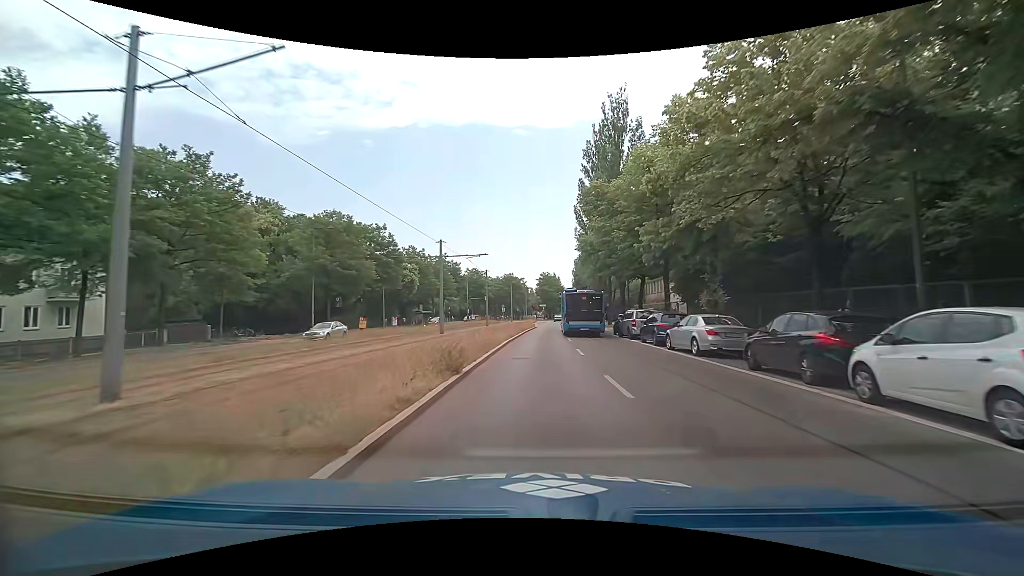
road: secondary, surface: asphalt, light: Day
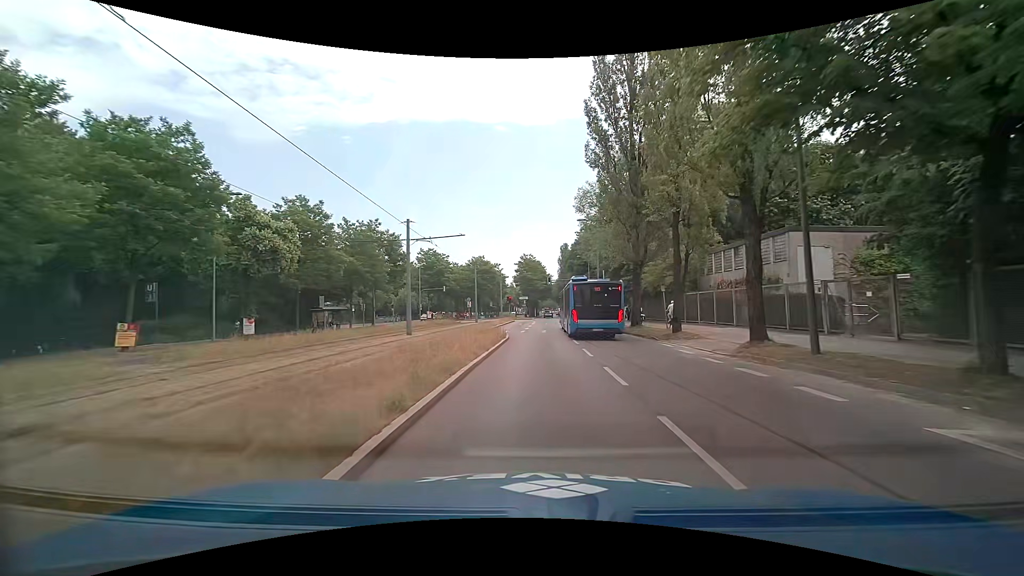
(+0.7, +32.1) m; +2°
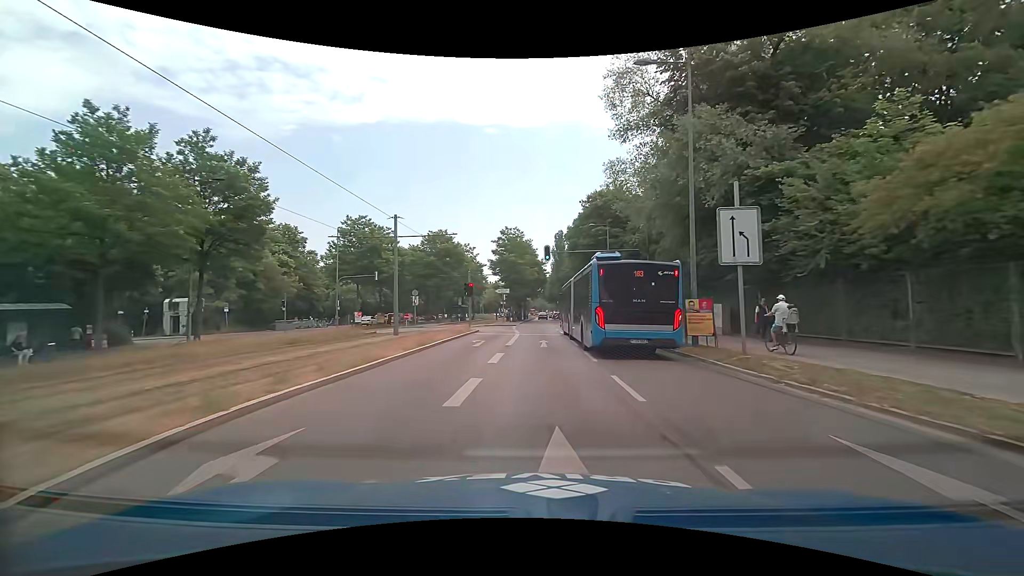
(+0.5, +31.5) m; +2°
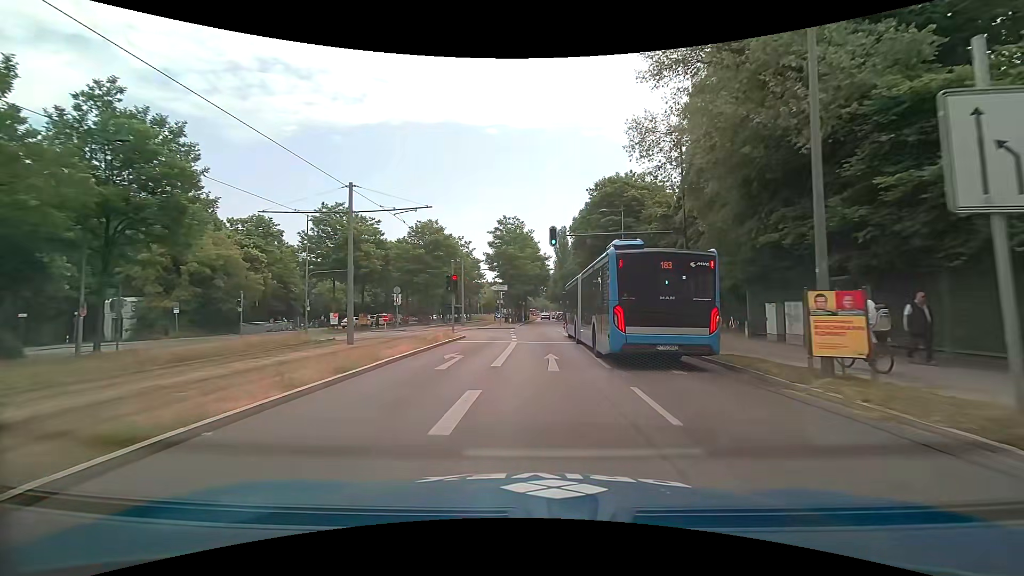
(-0.1, +7.5) m; -1°
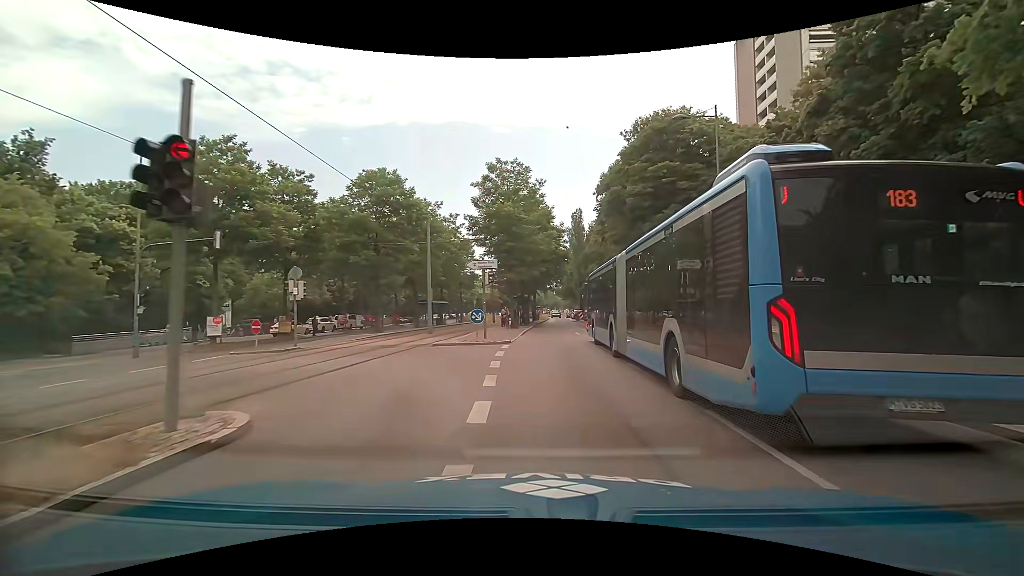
(-0.1, +20.5) m; 0°
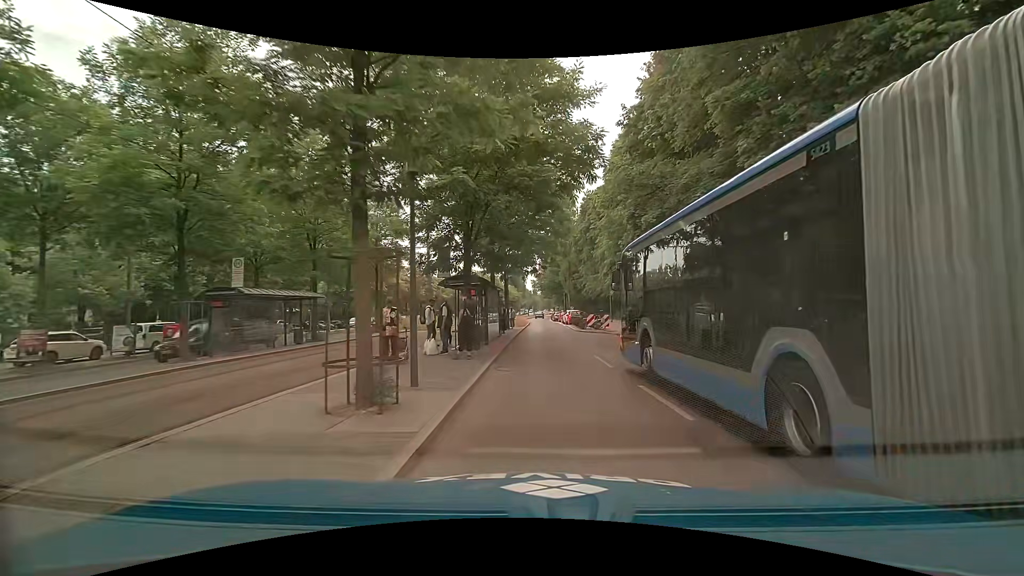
(+0.1, +28.1) m; +2°
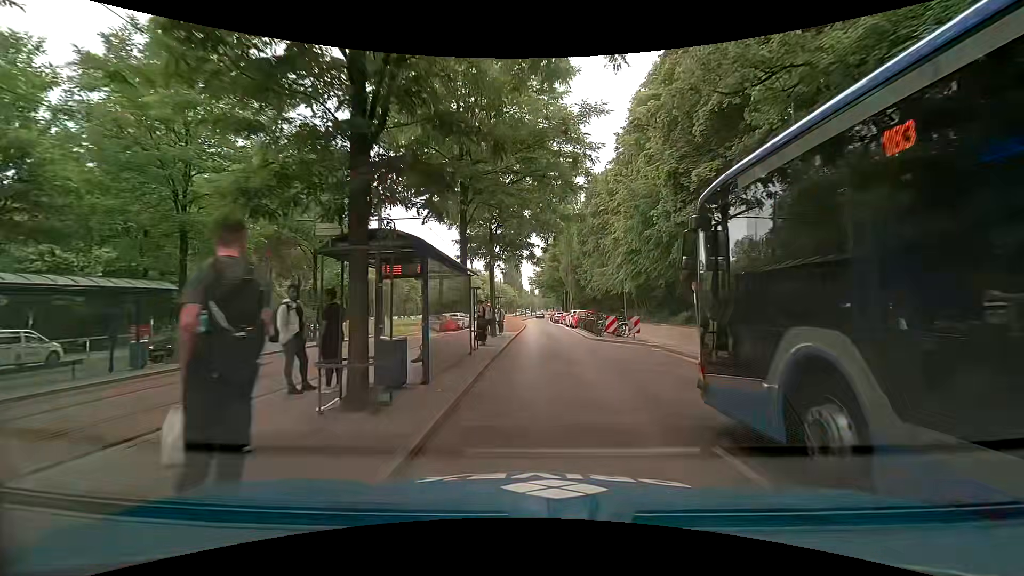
(+0.1, +10.1) m; 0°
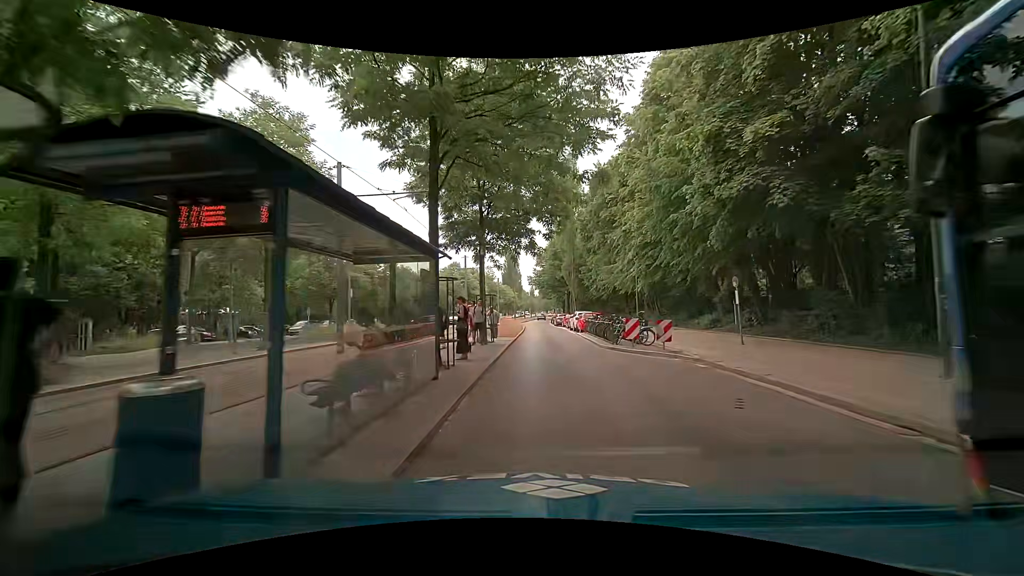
(0.0, +5.1) m; -1°
(0, +10) (+1, +20) (+1, +30) (+1, +40) (+1, +50) (+1, +60) (+1, +70) (+1, +80) (+2, +90) (+2, +100) m
